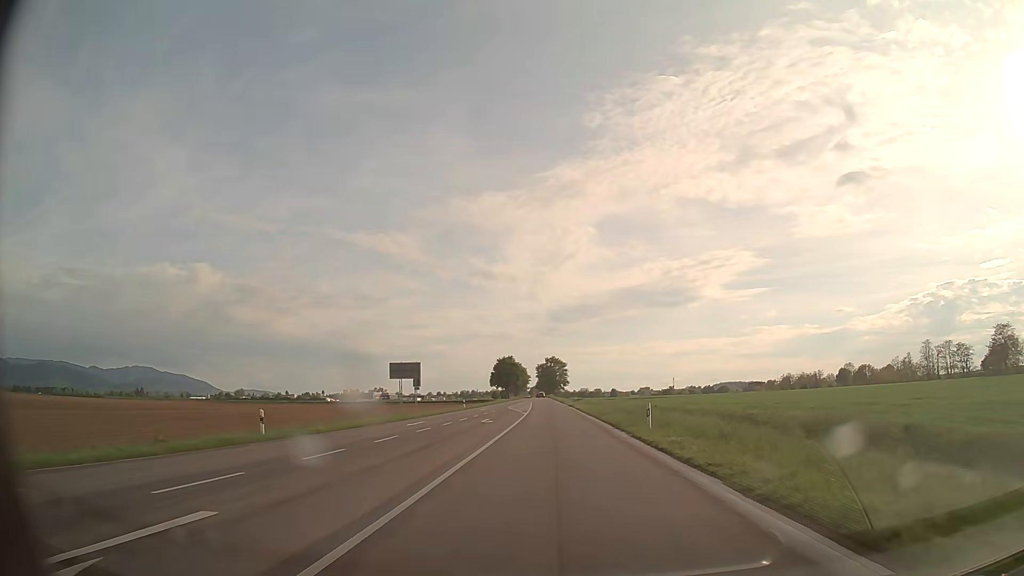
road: secondary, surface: asphalt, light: Day
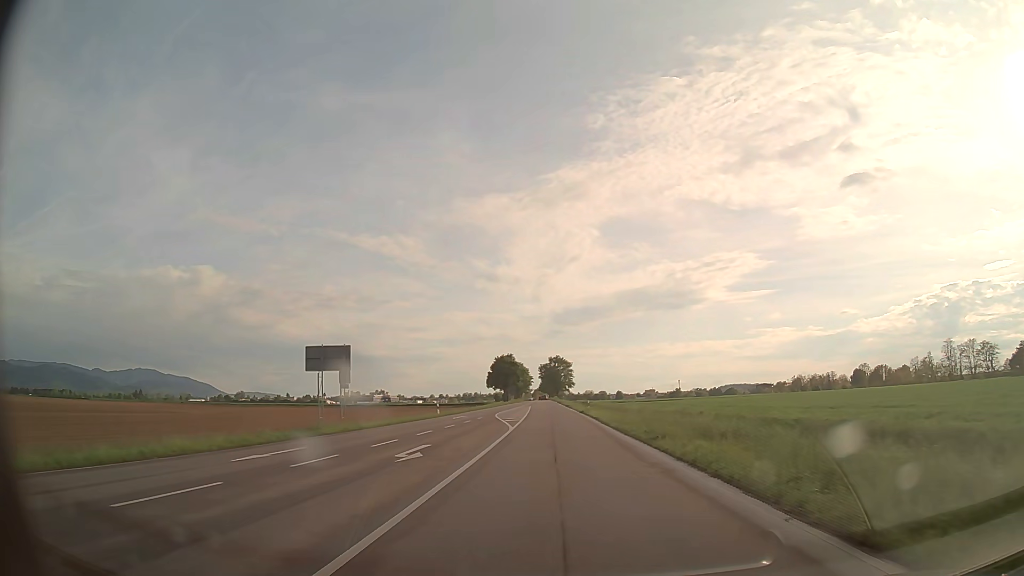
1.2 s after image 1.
(-0.1, +19.2) m; 0°
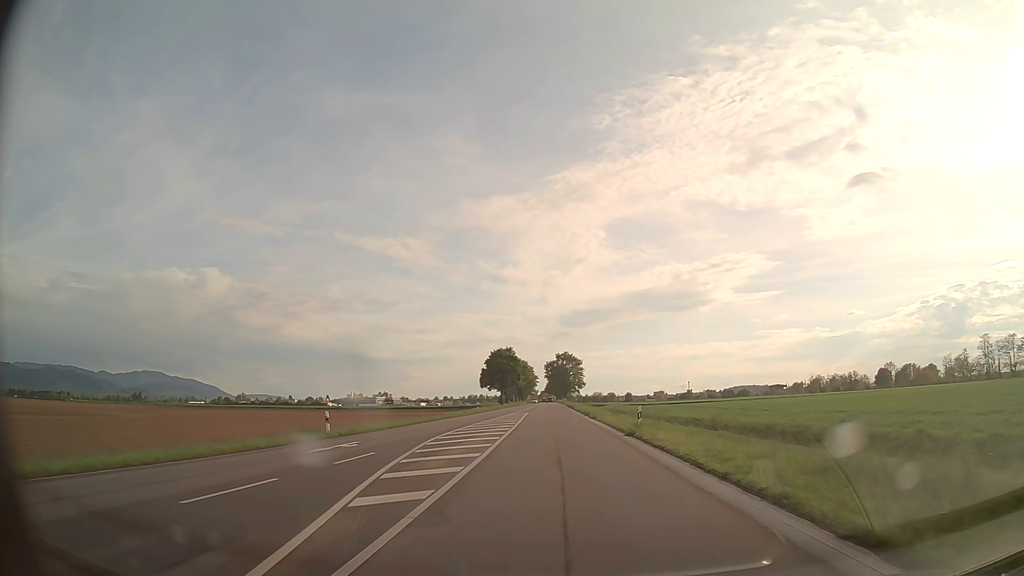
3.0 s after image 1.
(-0.2, +29.1) m; -1°
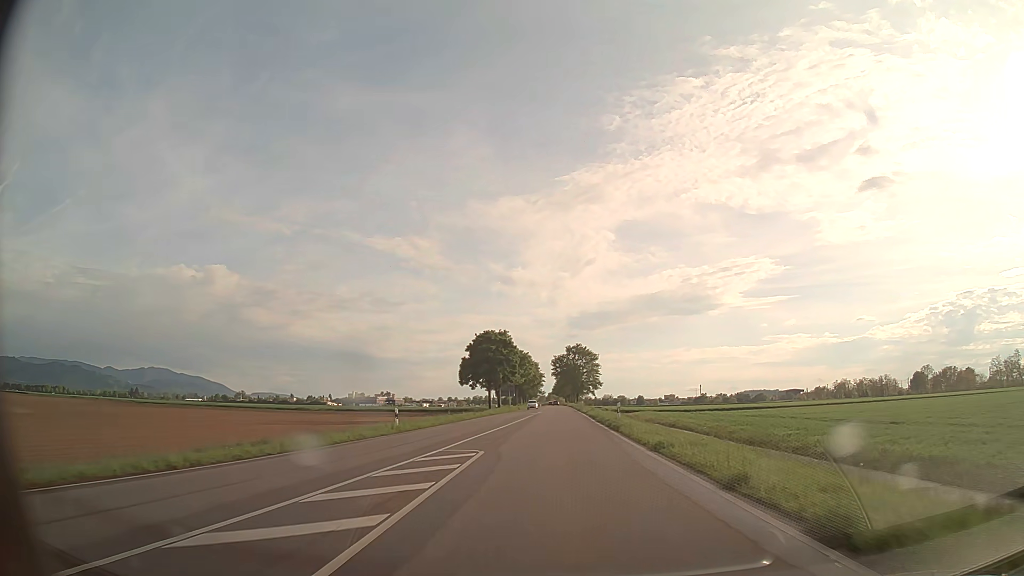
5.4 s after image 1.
(-0.3, +39.0) m; -1°
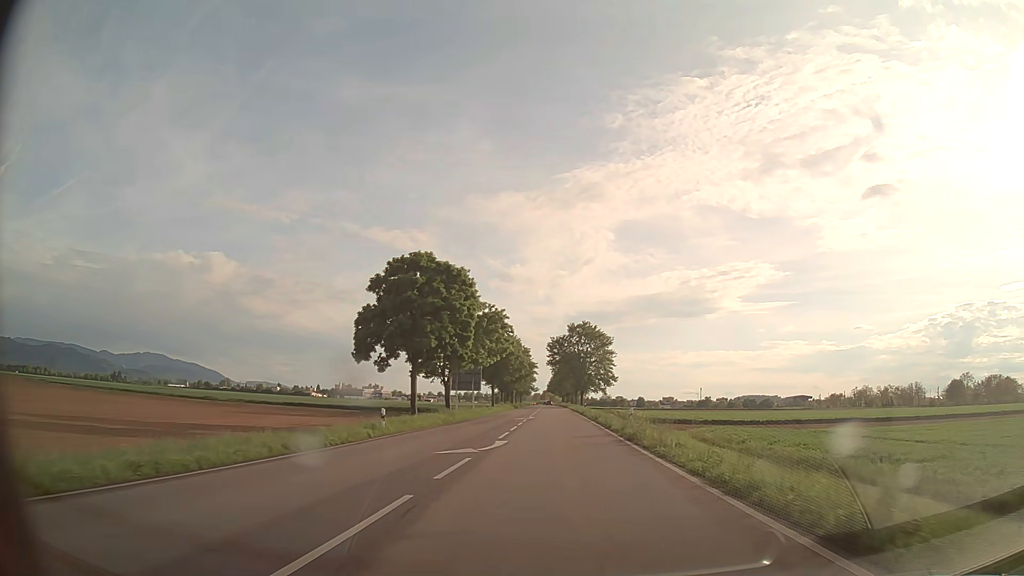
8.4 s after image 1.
(0.0, +48.9) m; 0°
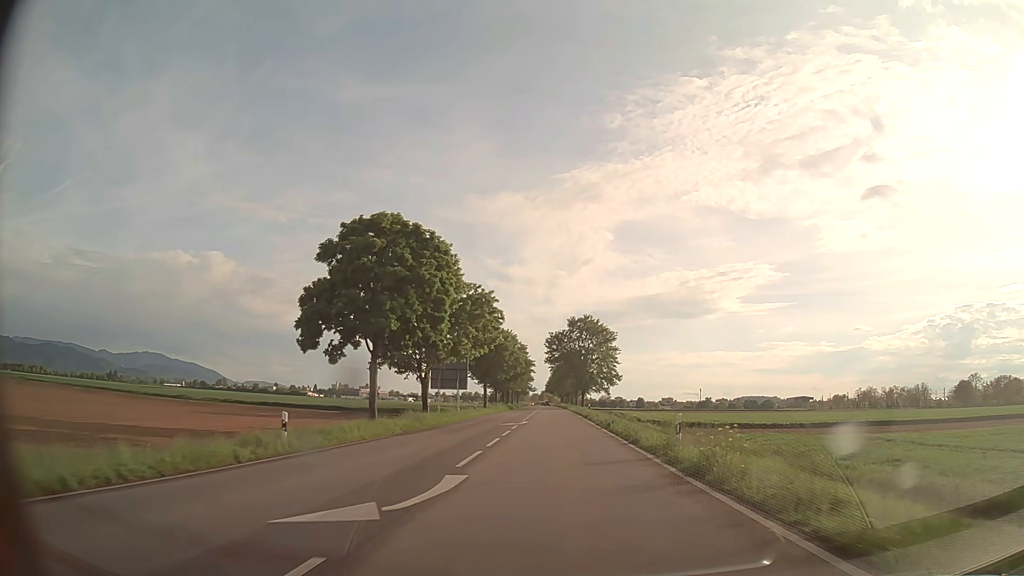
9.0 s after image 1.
(0.0, +9.8) m; 0°
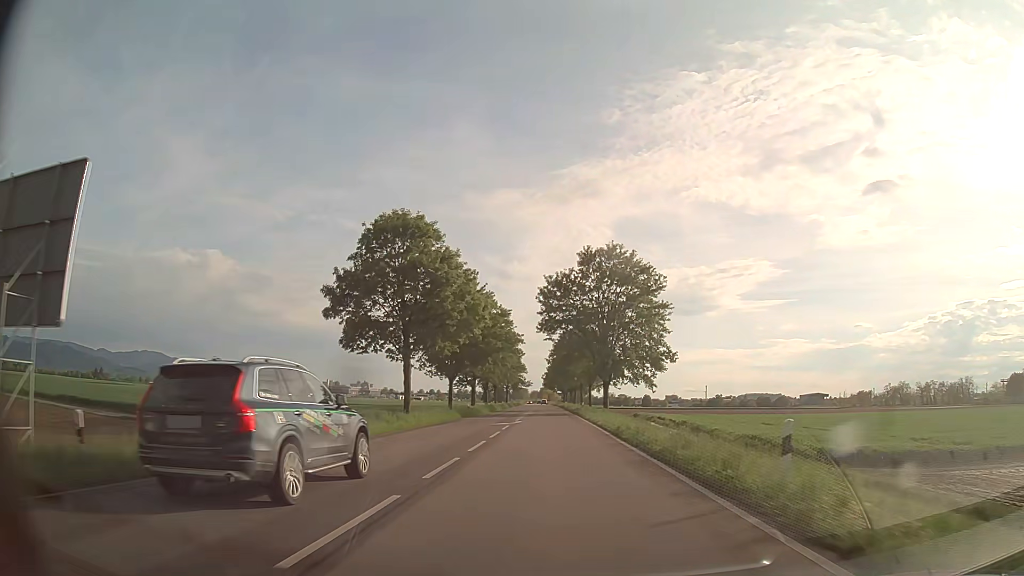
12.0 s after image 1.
(+0.2, +50.4) m; 0°
(0, +10) (0, +20) (0, +30) (0, +40) (0, +50) (-1, +60) (-1, +70) (-1, +80) (-1, +90) (-1, +100) m
